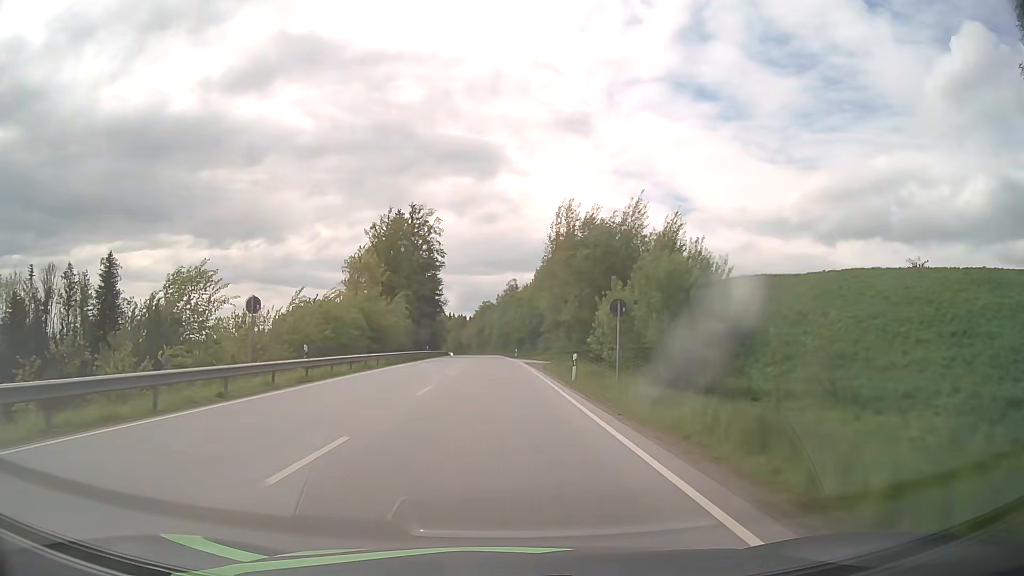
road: primary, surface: asphalt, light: Day
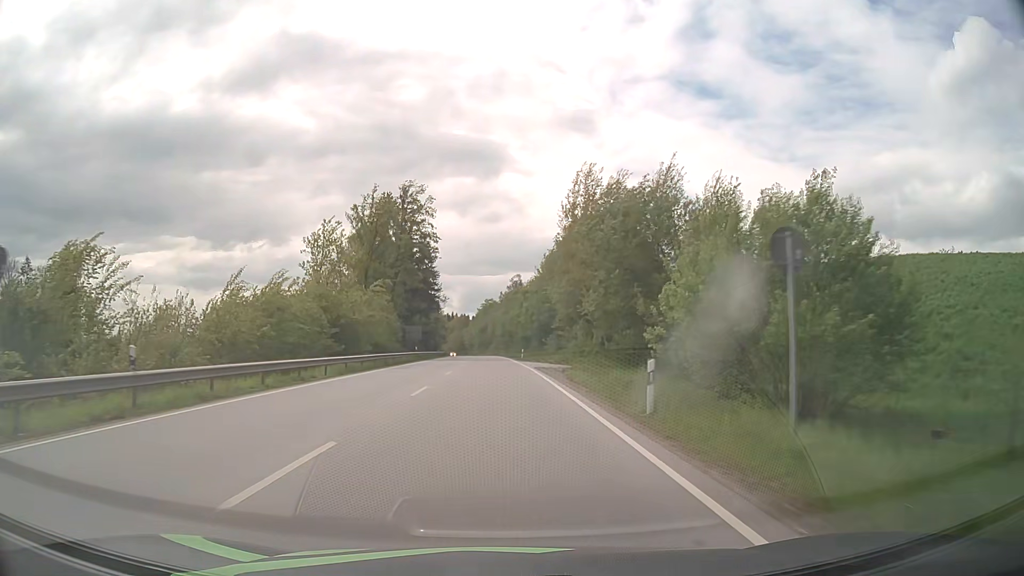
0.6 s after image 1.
(0.0, +13.1) m; 0°
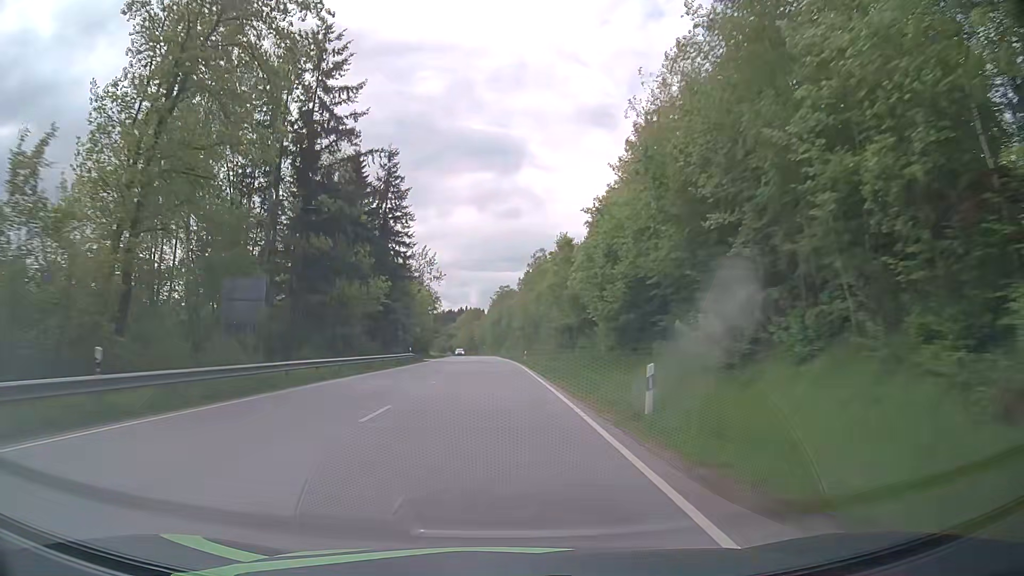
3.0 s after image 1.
(-0.7, +53.8) m; -2°
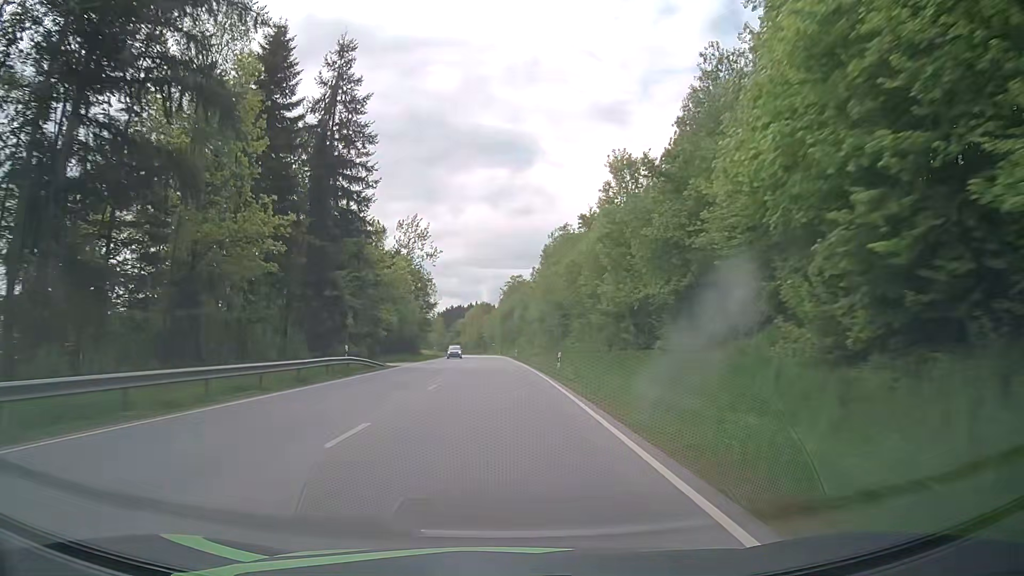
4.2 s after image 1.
(-0.2, +27.7) m; -1°
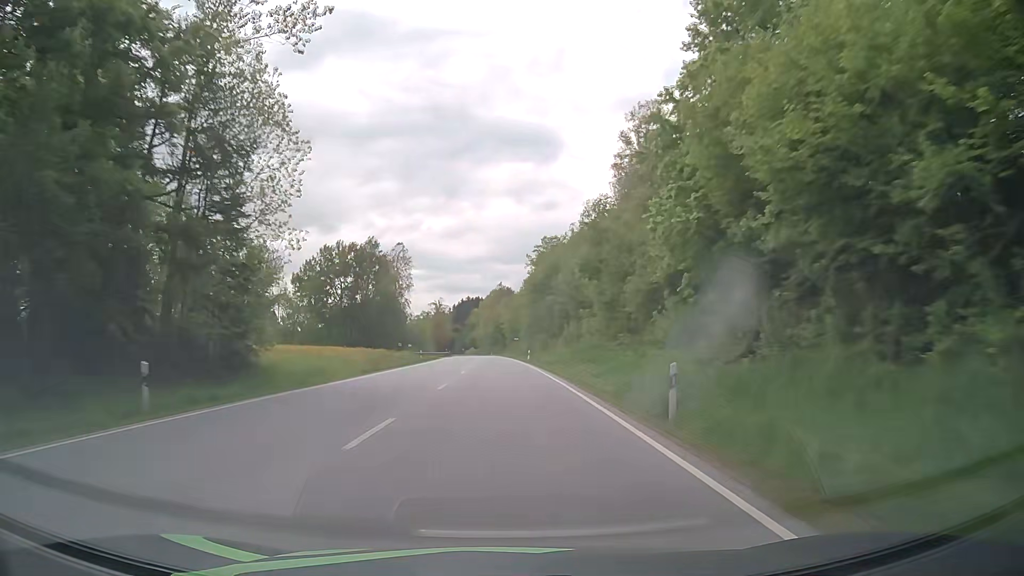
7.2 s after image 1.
(-1.2, +72.3) m; -2°
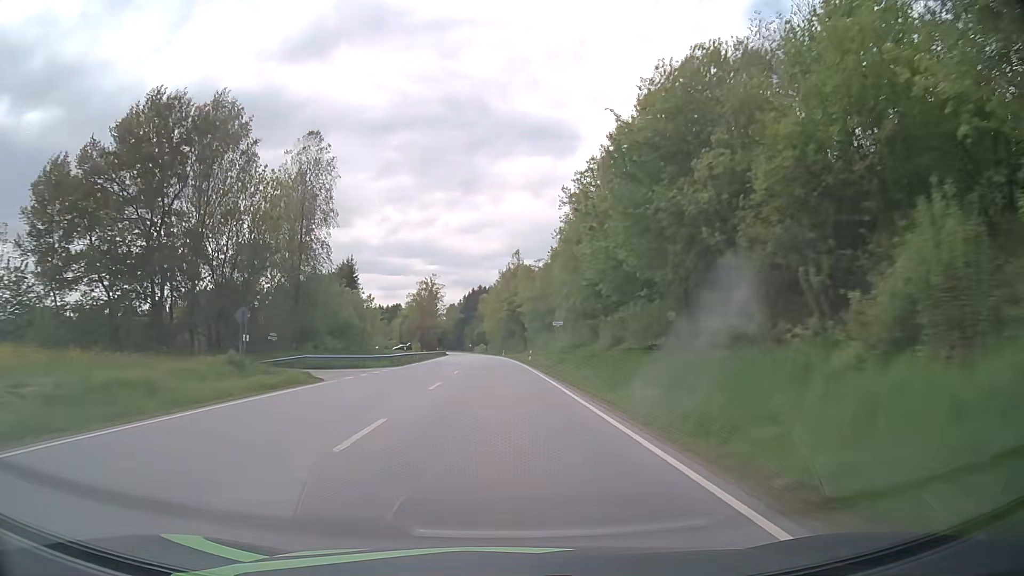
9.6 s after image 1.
(-0.9, +60.3) m; -2°
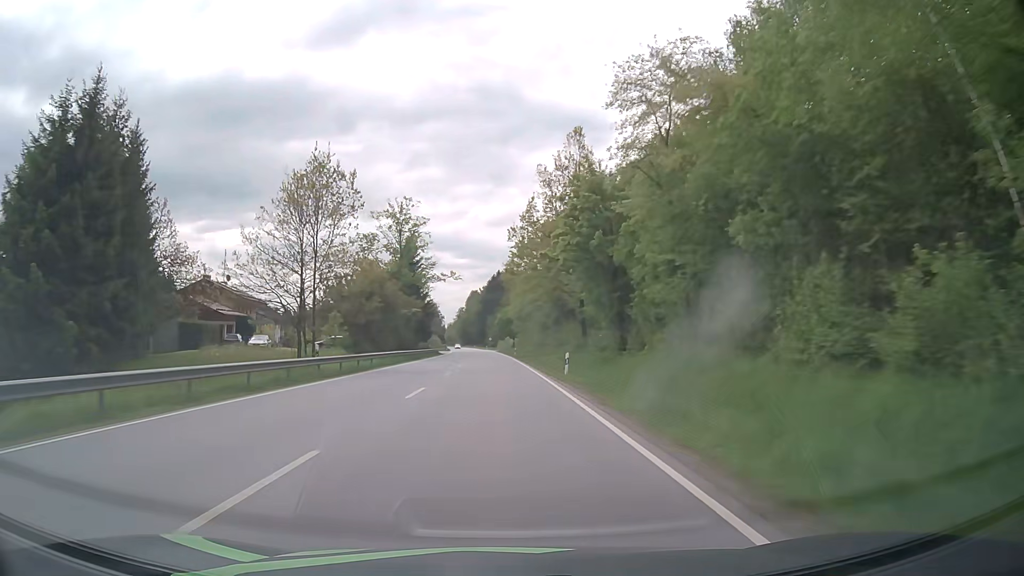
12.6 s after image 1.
(-1.5, +76.1) m; -2°
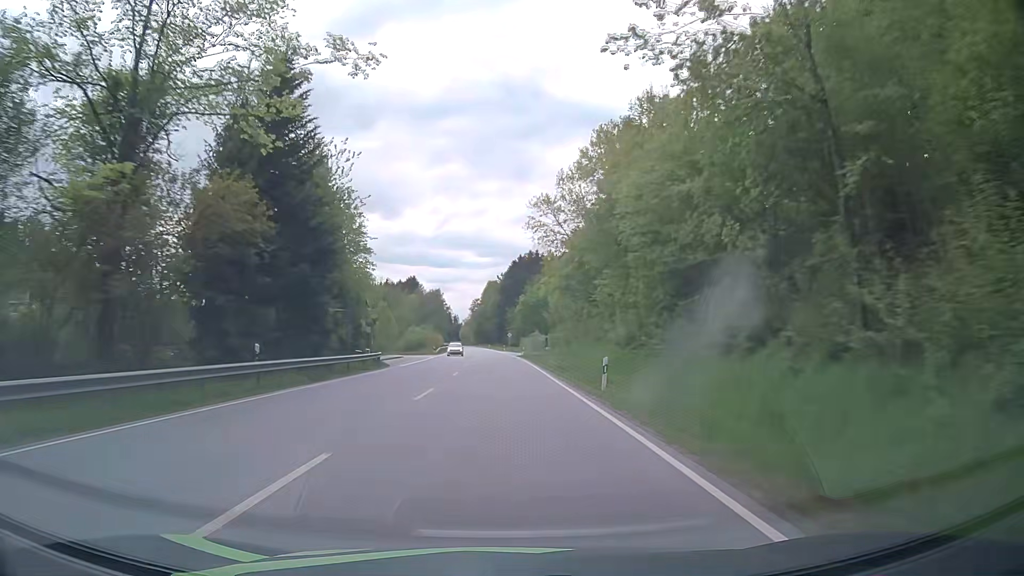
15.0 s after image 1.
(-1.1, +60.3) m; -2°
(0, +10) (0, +20) (0, +30) (0, +40) (-1, +50) (-1, +60) (-1, +70) (-1, +80) (-2, +90) (-2, +100) m
